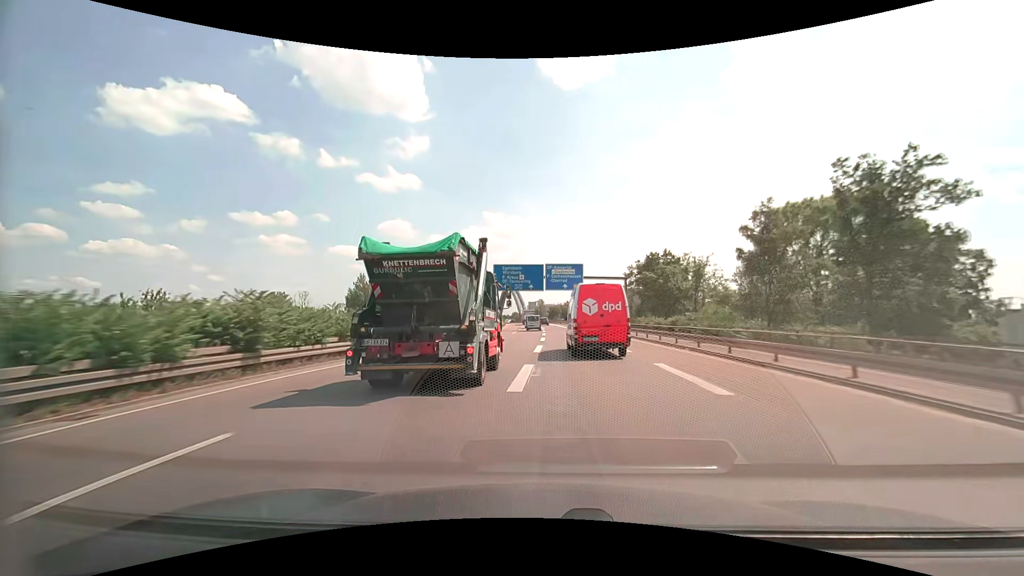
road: motorway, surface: asphalt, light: Day
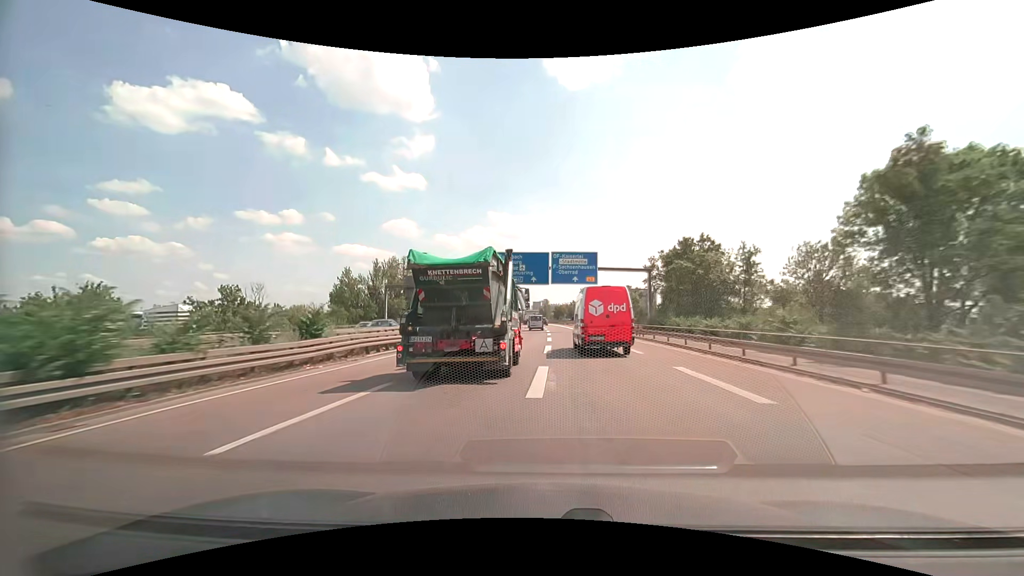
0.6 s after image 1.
(-0.1, +12.6) m; -1°
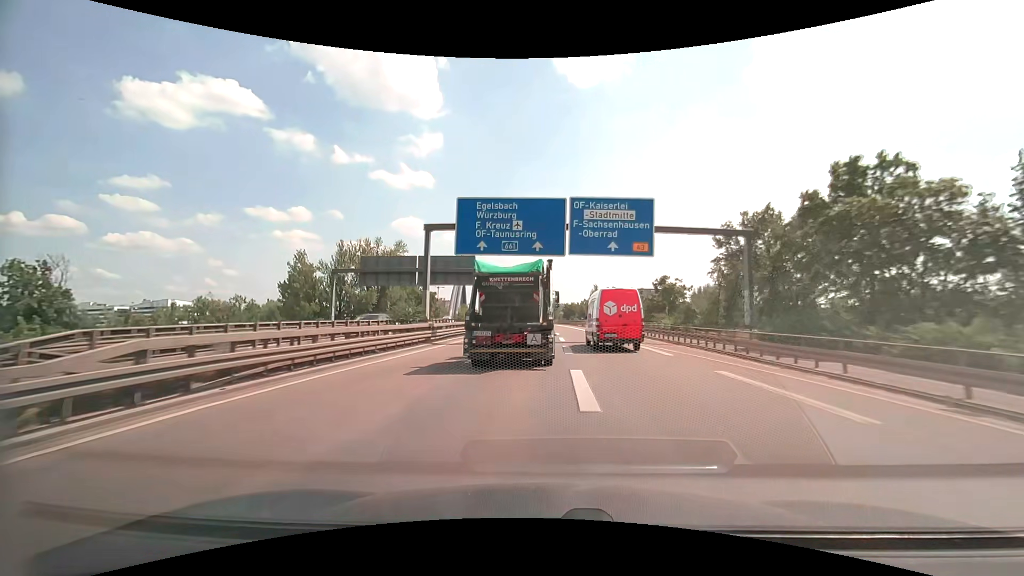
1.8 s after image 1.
(-0.1, +25.4) m; -1°
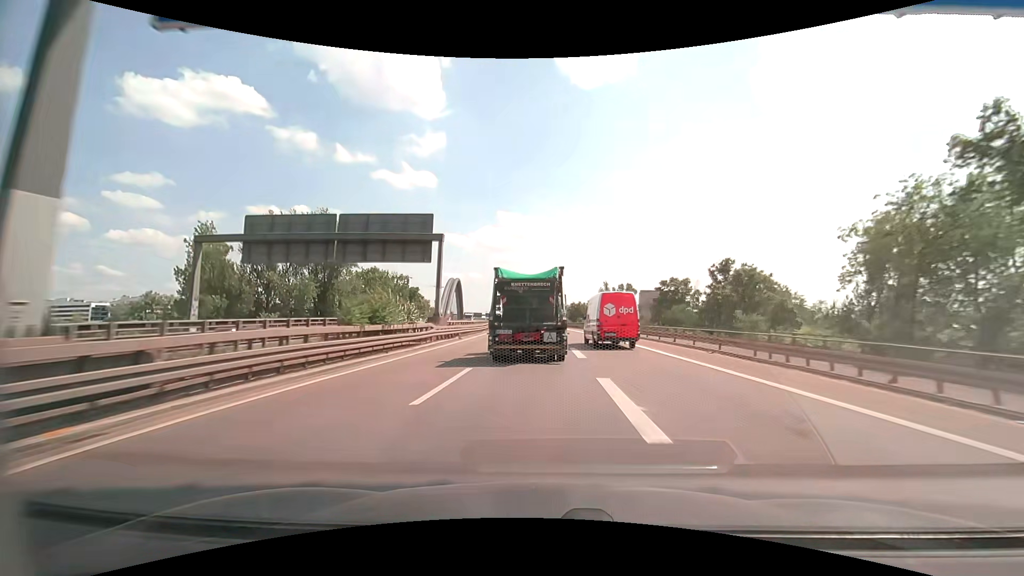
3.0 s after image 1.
(-0.1, +25.6) m; 0°
(0, +10) (0, +20) (0, +30) (0, +40) (0, +50) (-1, +60) (-1, +70) (-2, +80) (-2, +90) (-3, +100) m
